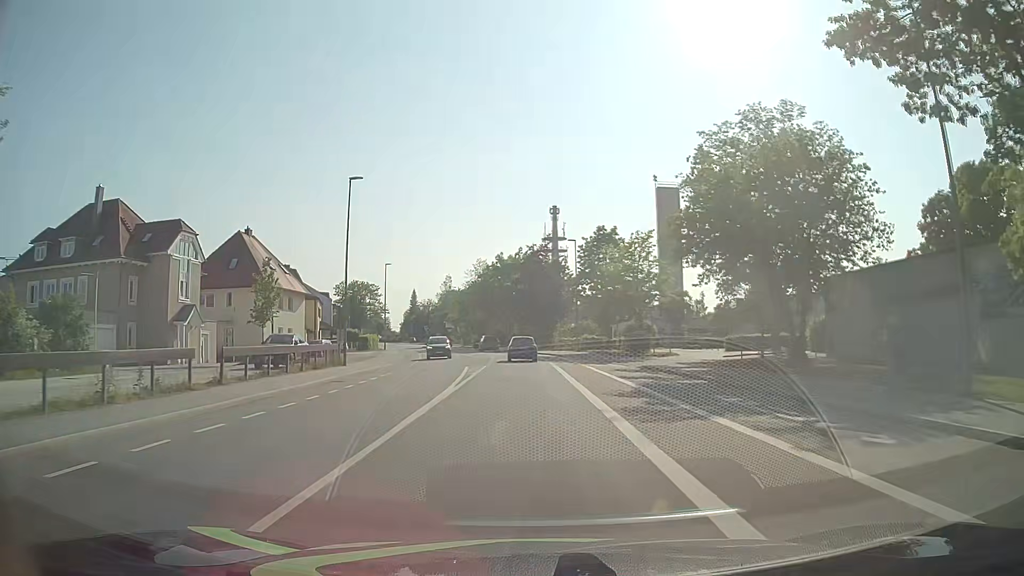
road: tertiary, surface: asphalt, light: Day
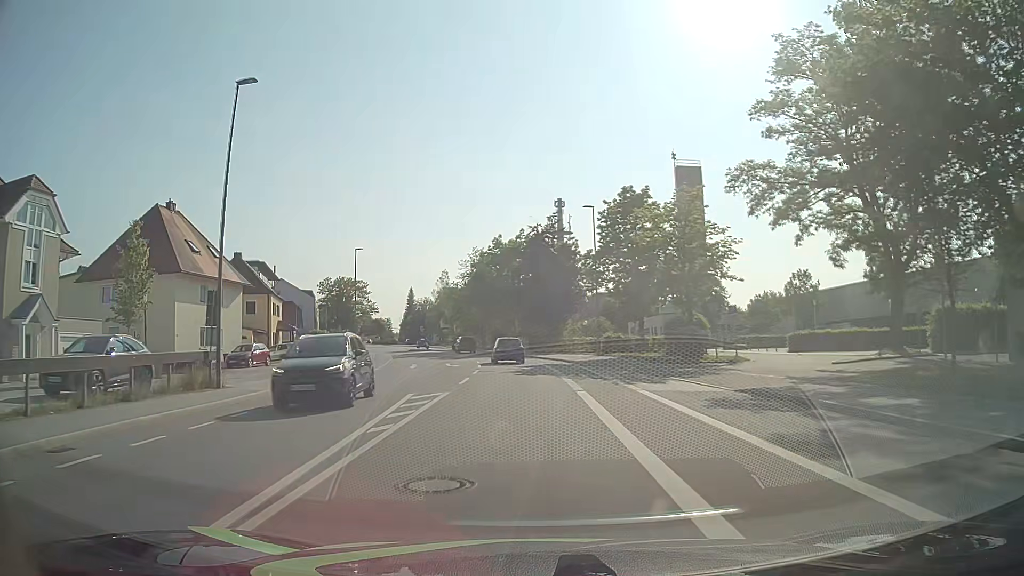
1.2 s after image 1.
(0.0, +15.6) m; 0°
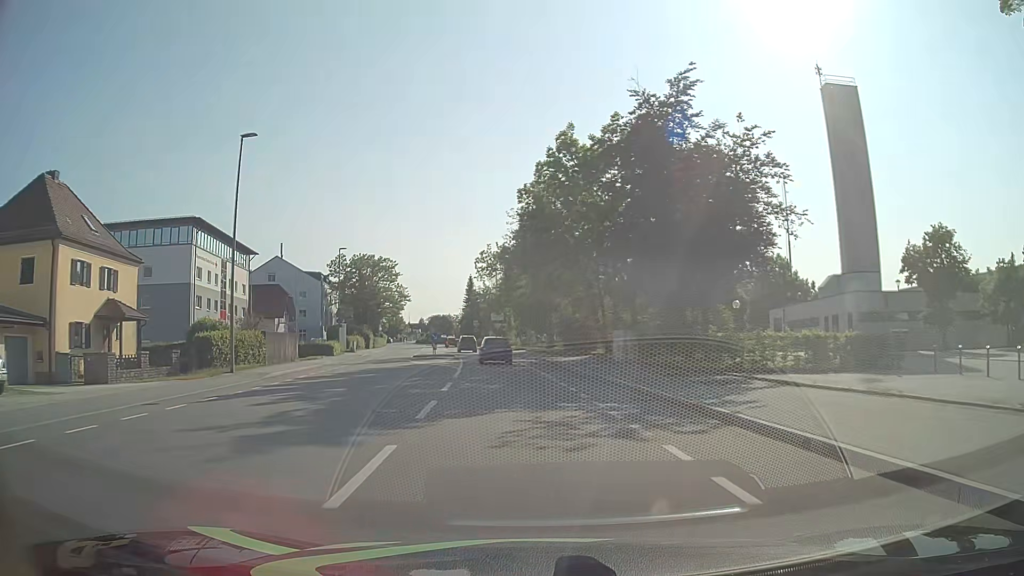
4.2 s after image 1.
(-2.0, +38.9) m; -7°
